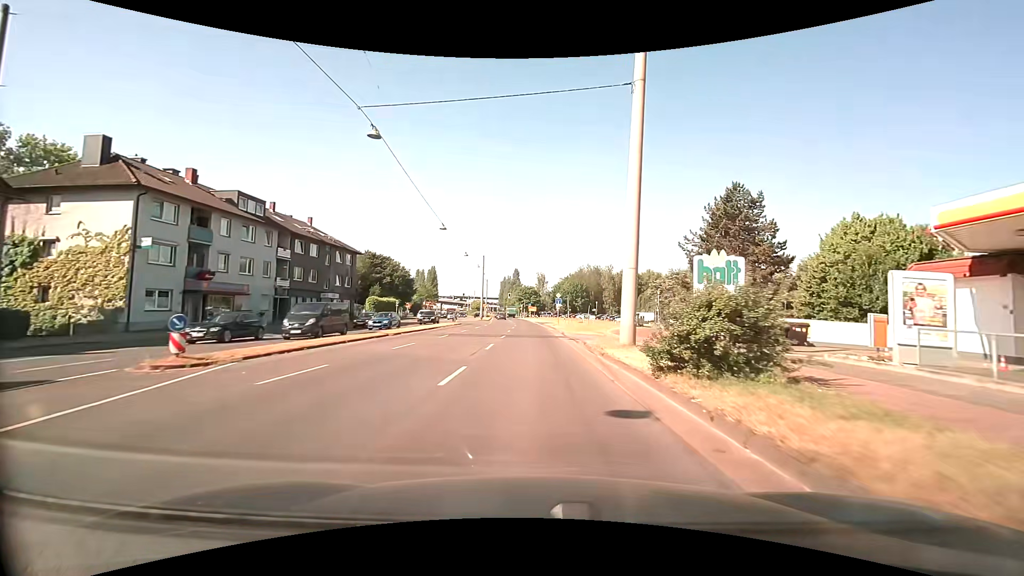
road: primary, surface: asphalt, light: Day
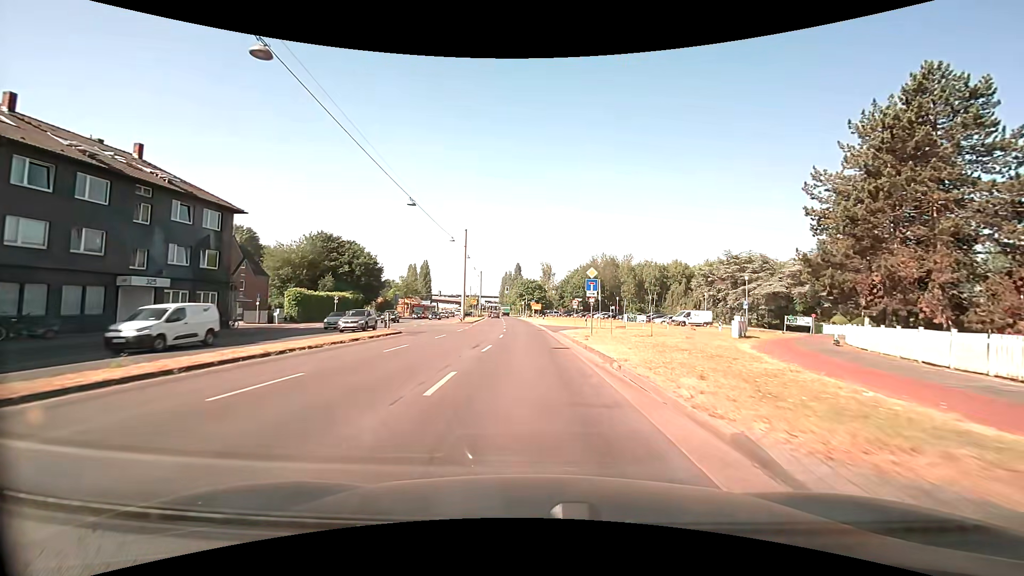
(0.0, +28.4) m; 0°
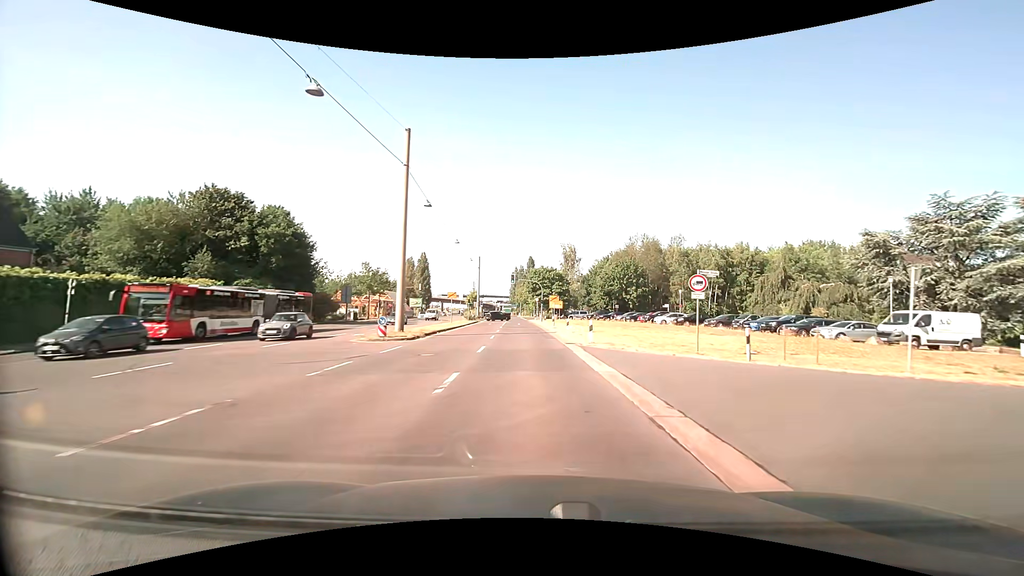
(-0.8, +36.2) m; -2°
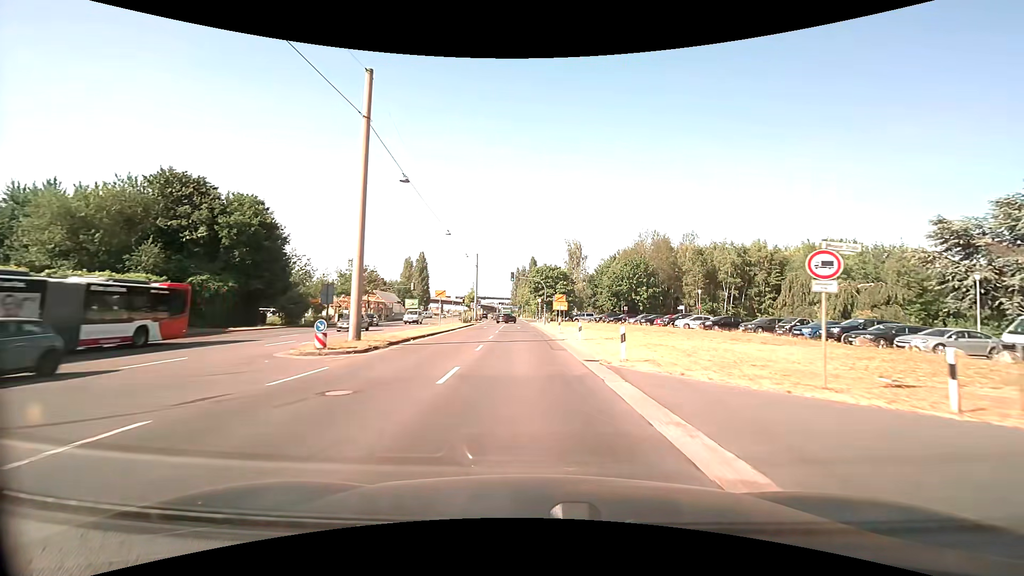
(0.0, +7.4) m; 0°
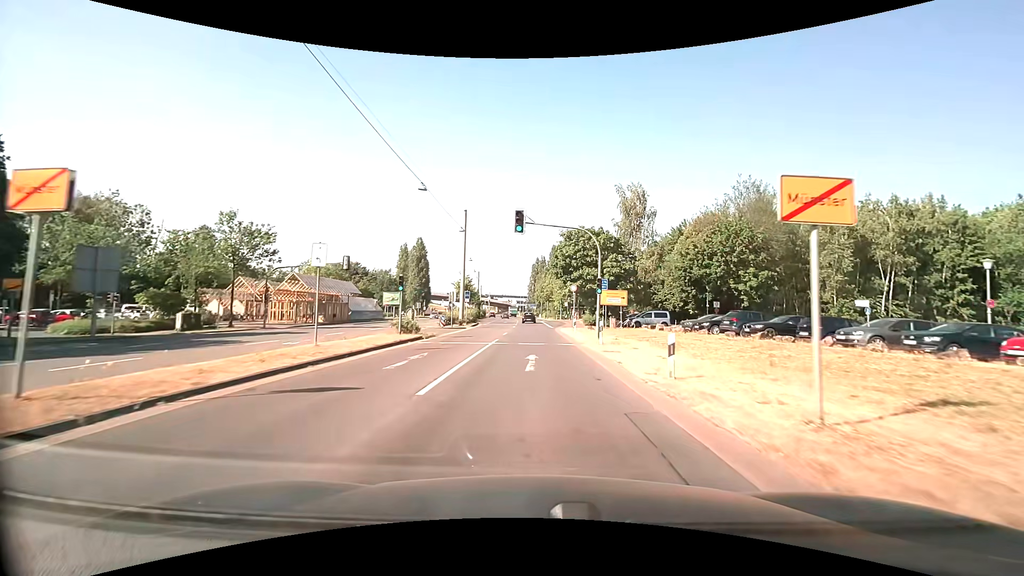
(-0.7, +37.4) m; -2°
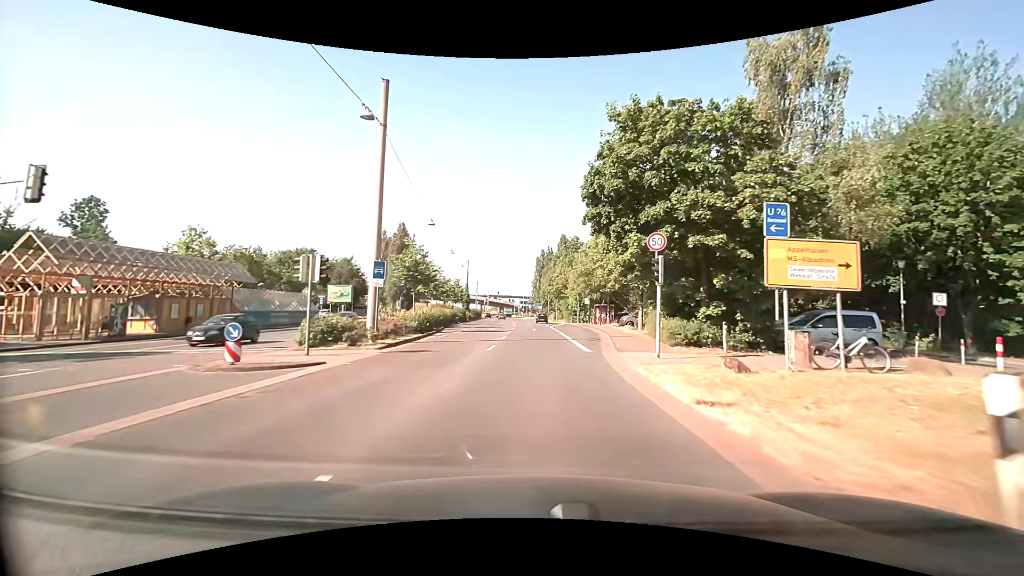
(-0.1, +29.9) m; -1°
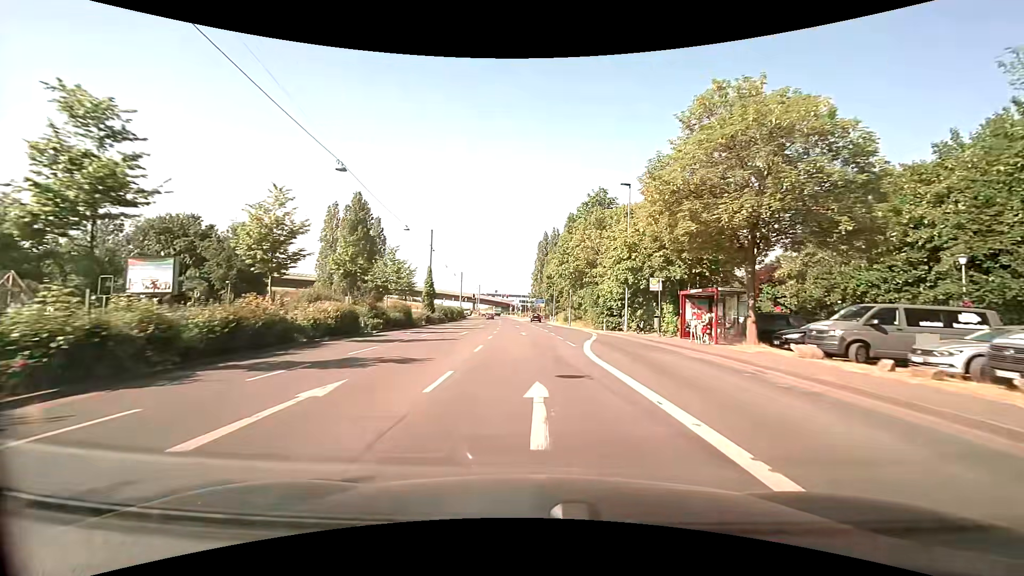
(0.0, +36.4) m; 0°
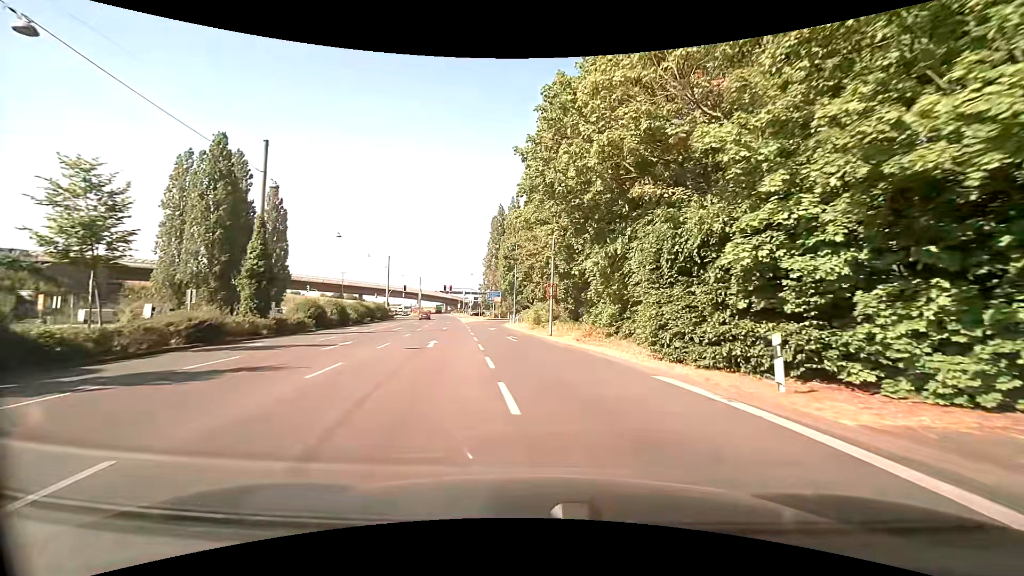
(+0.4, +32.7) m; +5°
